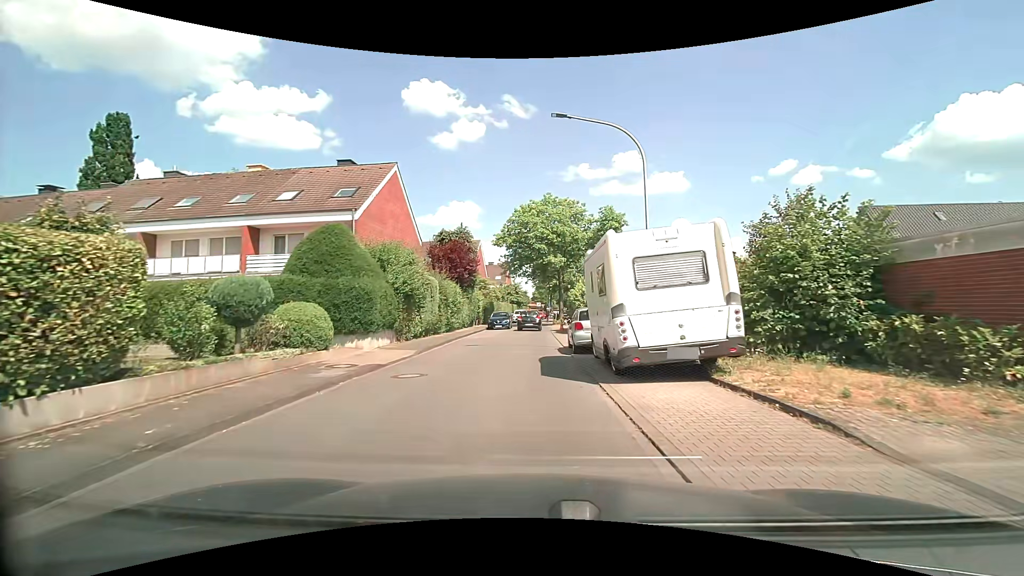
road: residential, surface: paved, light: Day
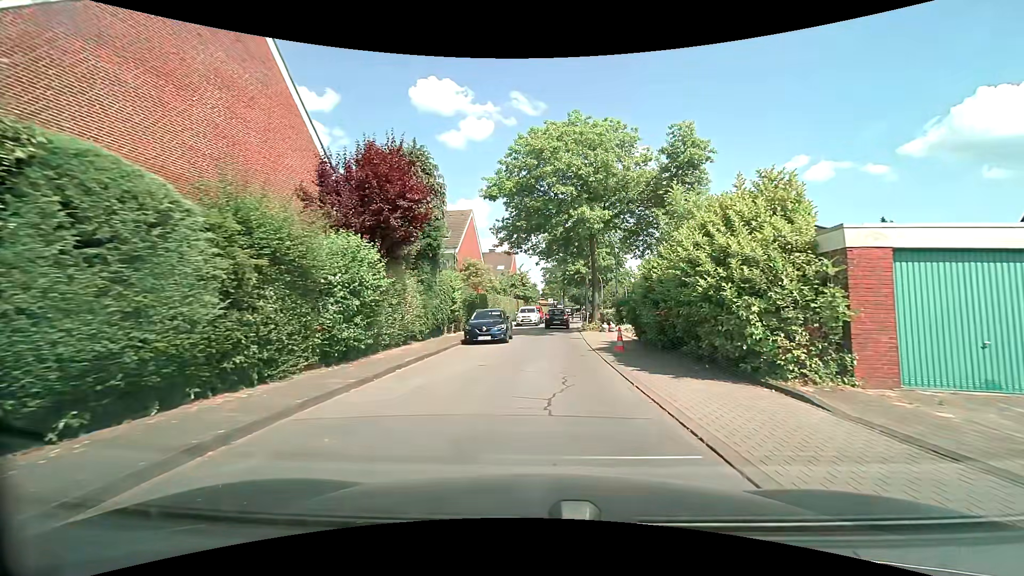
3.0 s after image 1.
(-0.4, +19.6) m; -2°
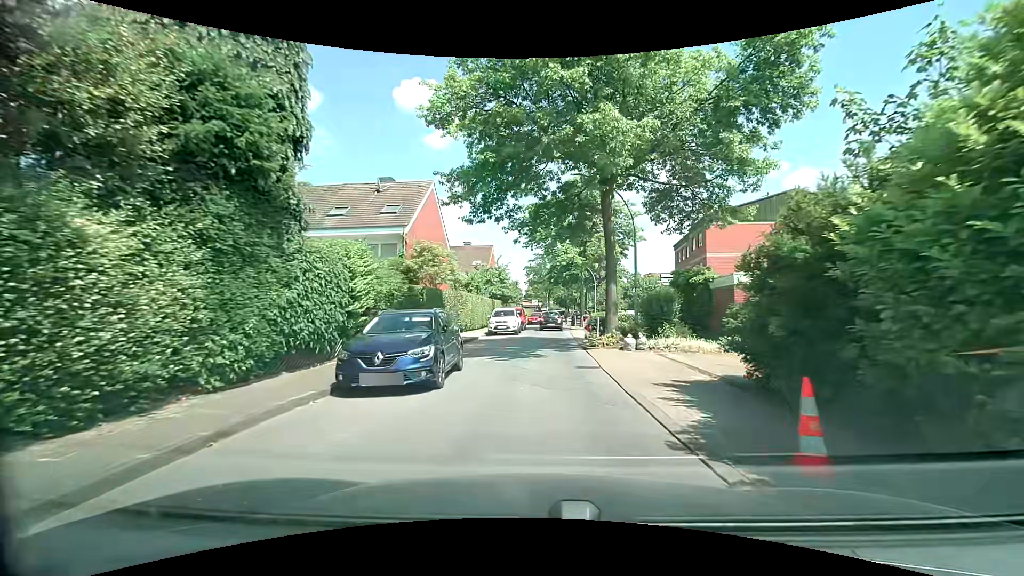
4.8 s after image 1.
(+0.4, +11.8) m; +3°
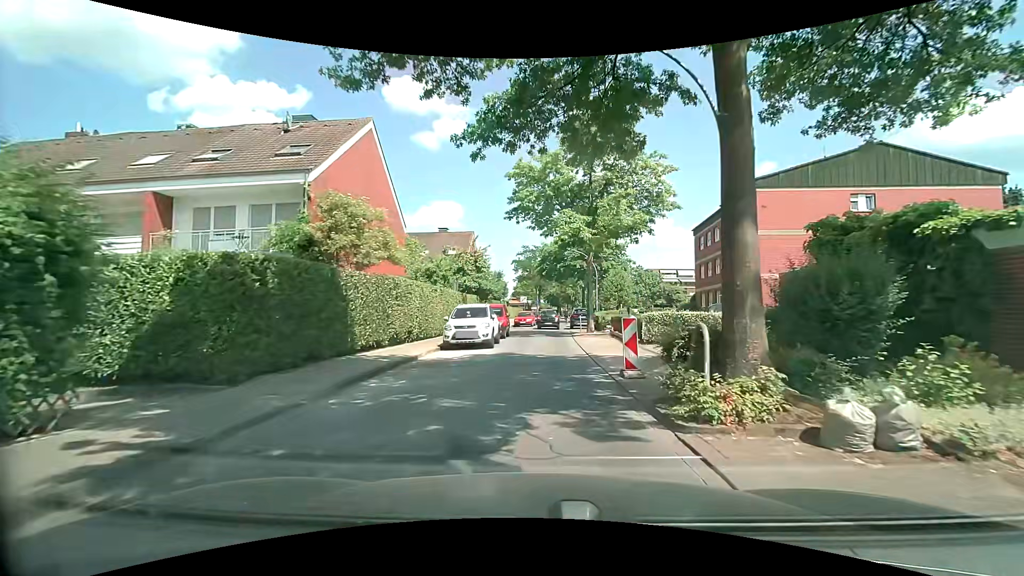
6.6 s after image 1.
(+0.2, +12.0) m; +1°
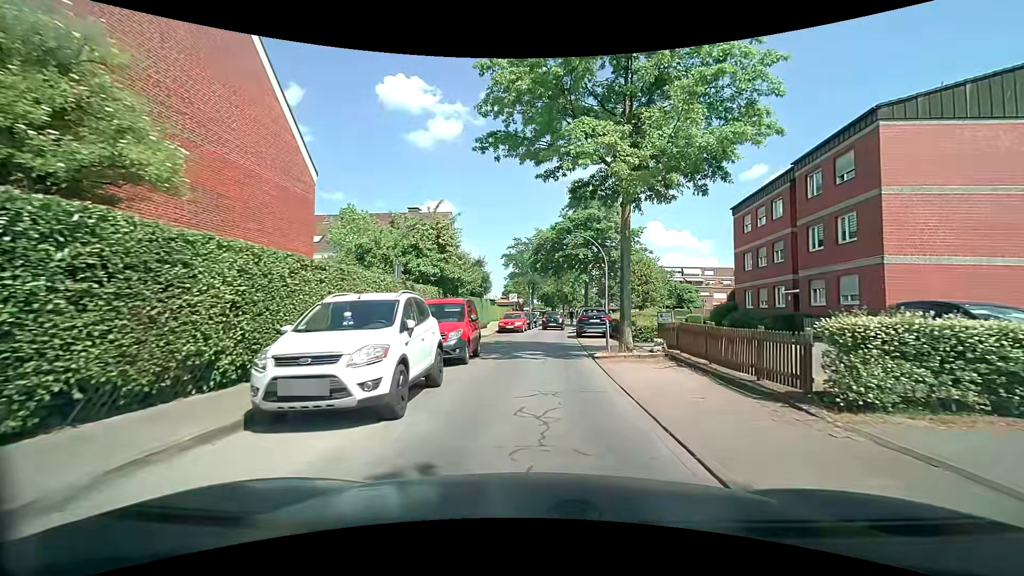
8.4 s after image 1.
(+0.1, +12.0) m; +1°
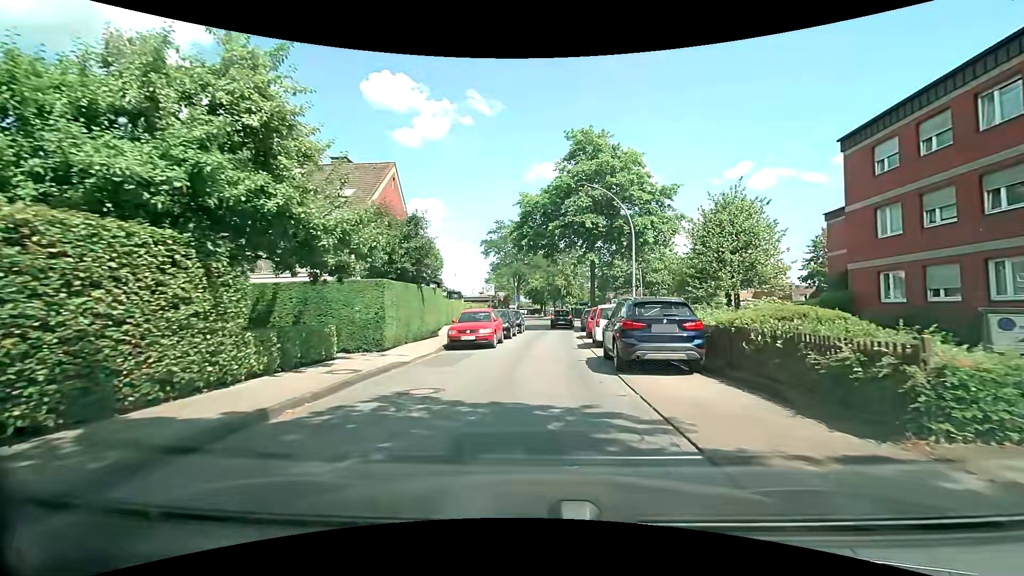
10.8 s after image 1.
(+0.2, +16.0) m; +2°
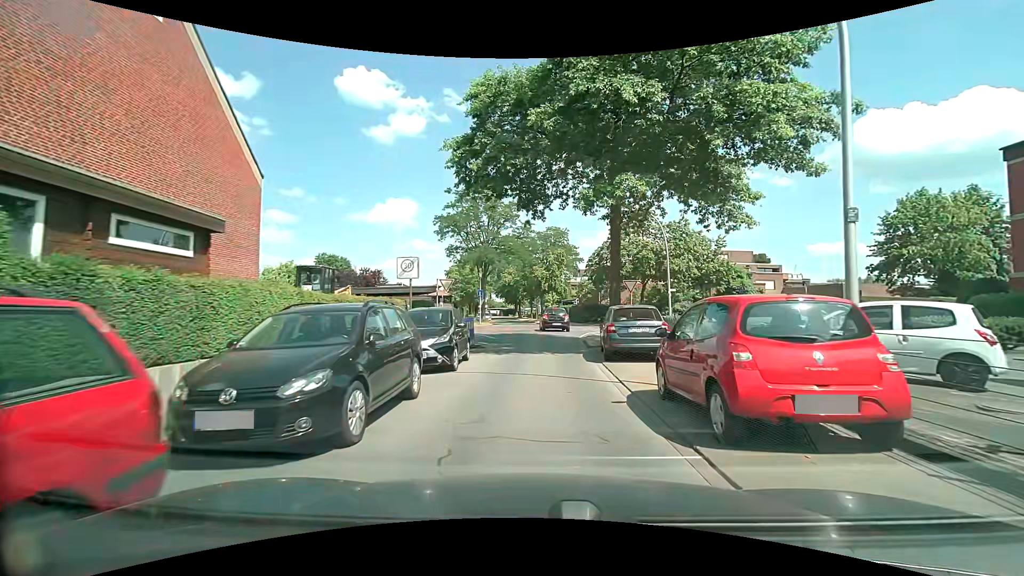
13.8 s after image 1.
(0.0, +19.0) m; +1°
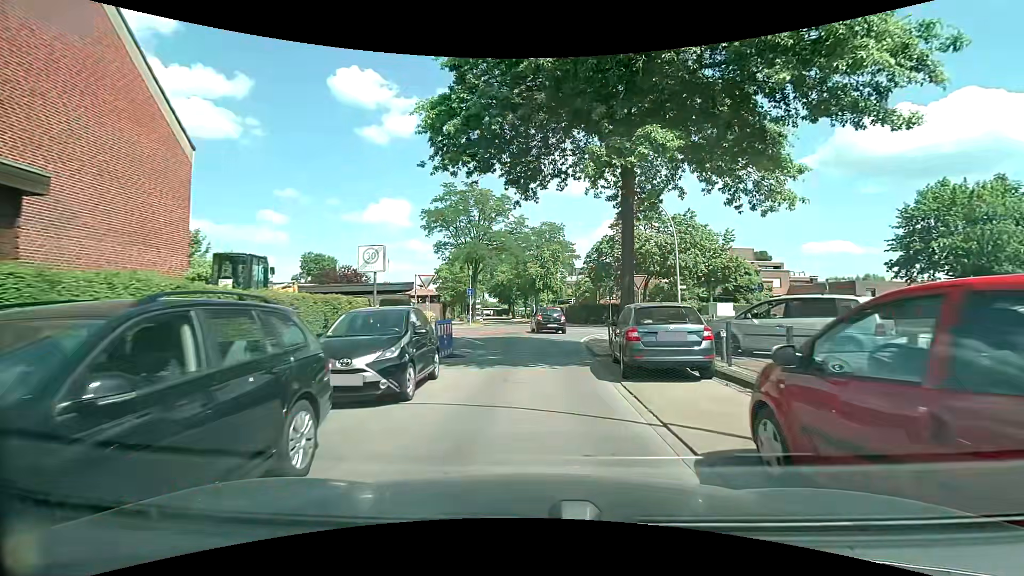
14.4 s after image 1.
(+0.1, +3.6) m; +2°
